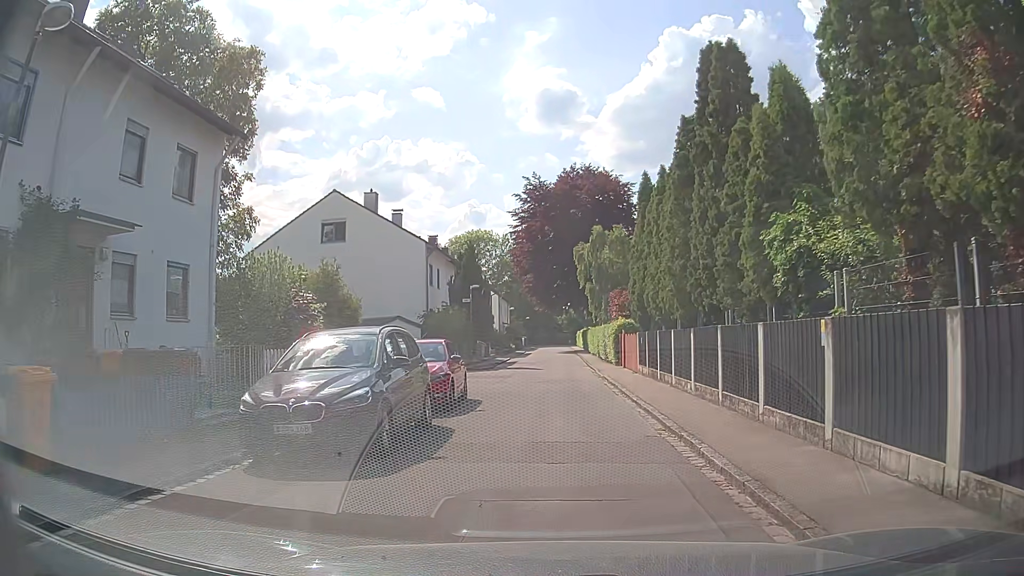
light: Day
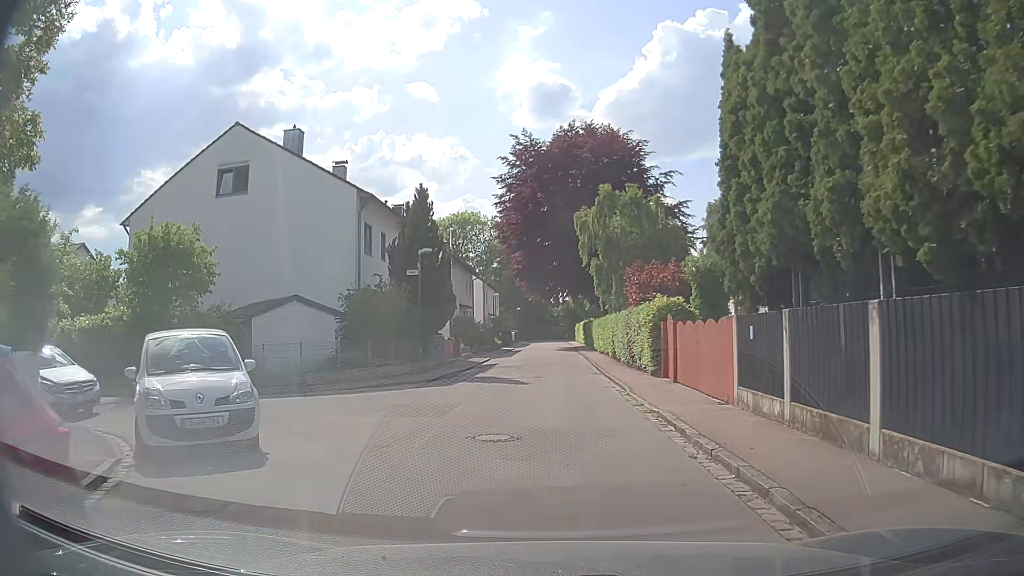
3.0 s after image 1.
(+0.1, +14.0) m; 0°
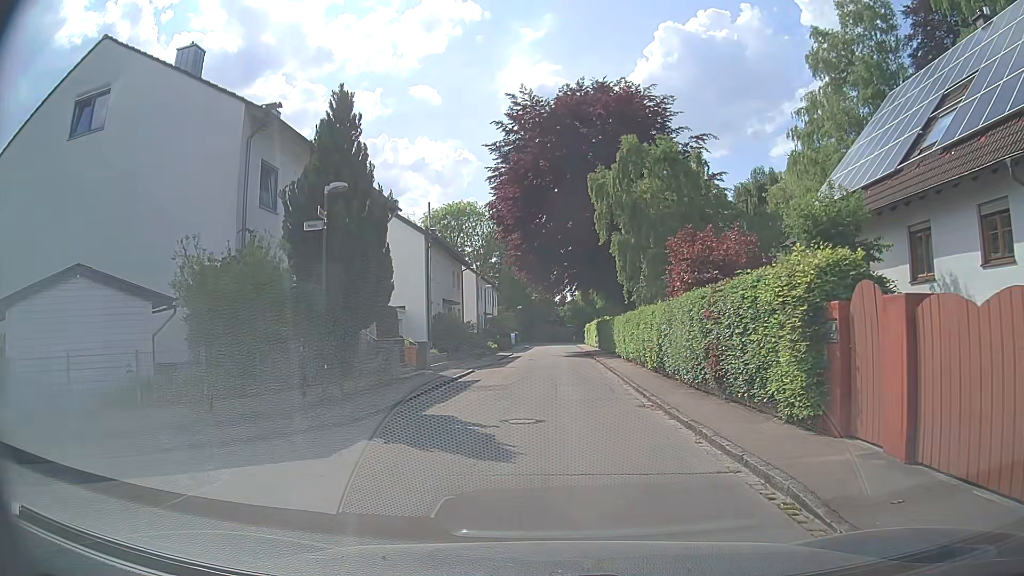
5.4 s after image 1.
(0.0, +11.6) m; -2°
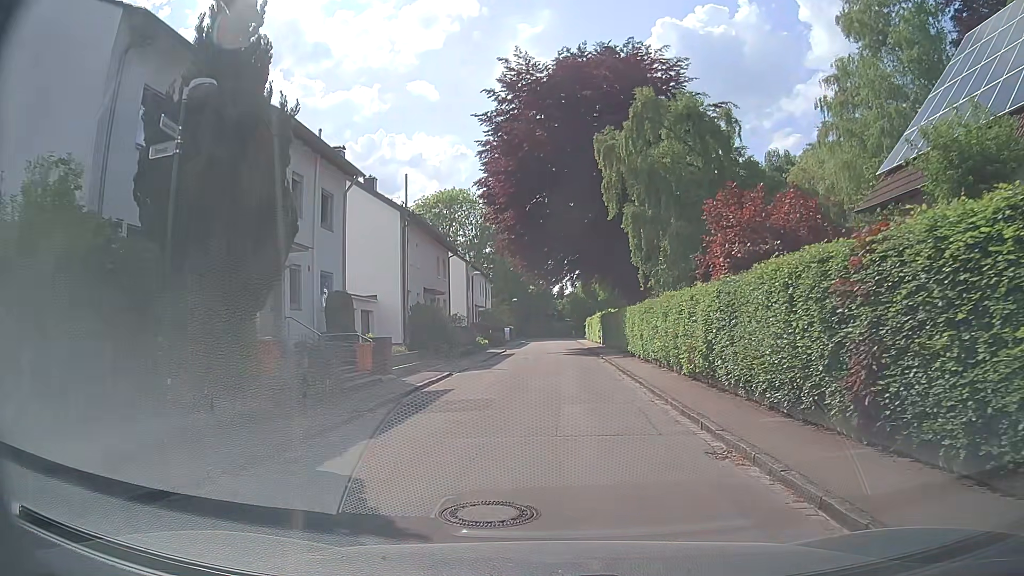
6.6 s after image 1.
(+0.3, +6.1) m; +2°
